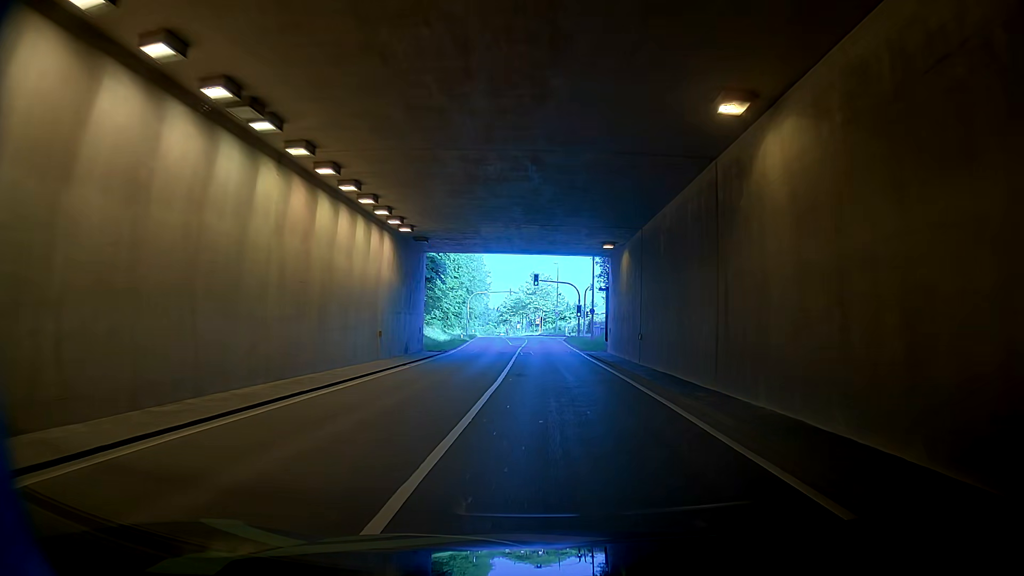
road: secondary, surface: asphalt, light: Day
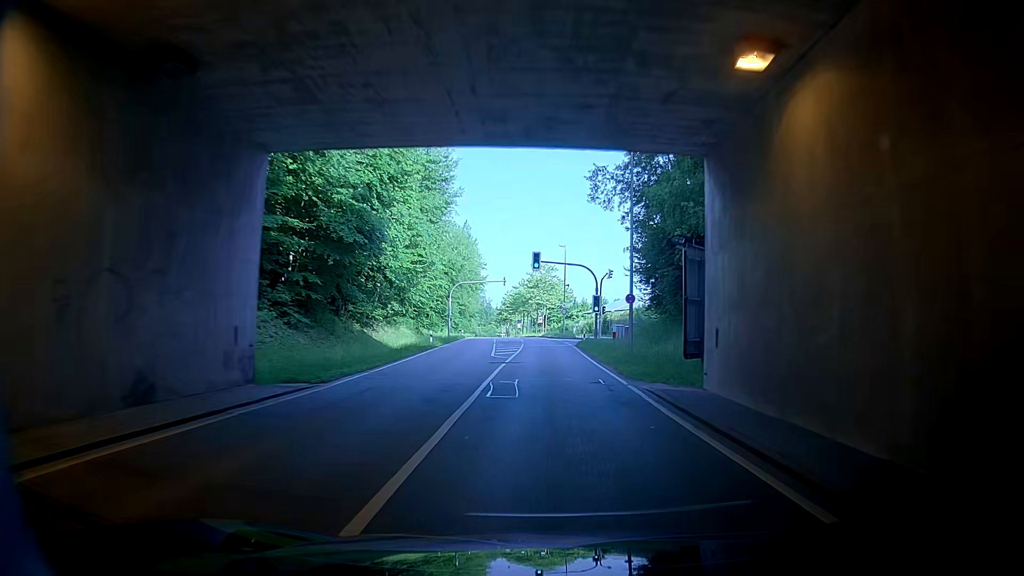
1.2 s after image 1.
(+0.2, +20.1) m; +1°
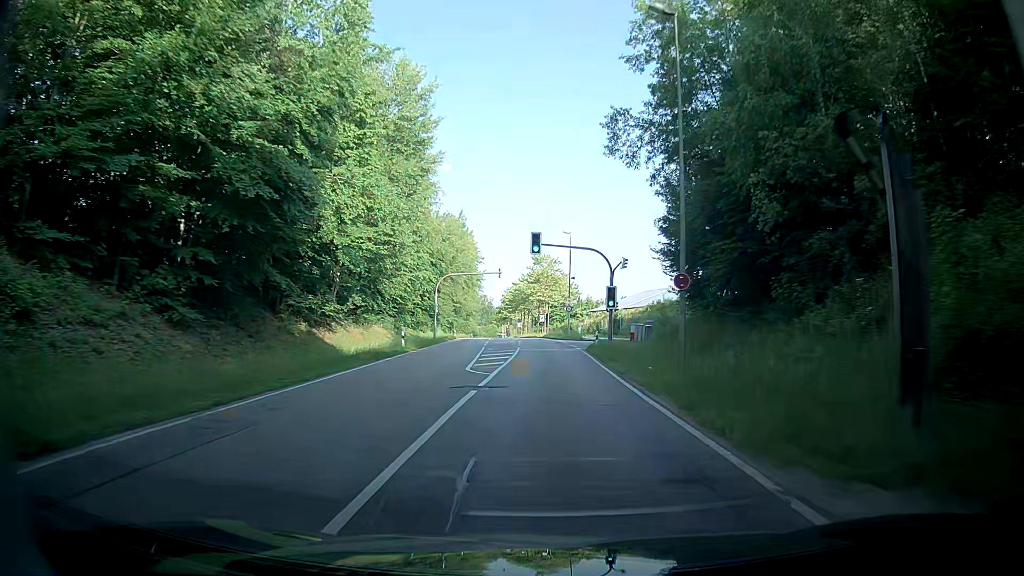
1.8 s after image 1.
(0.0, +10.1) m; 0°
